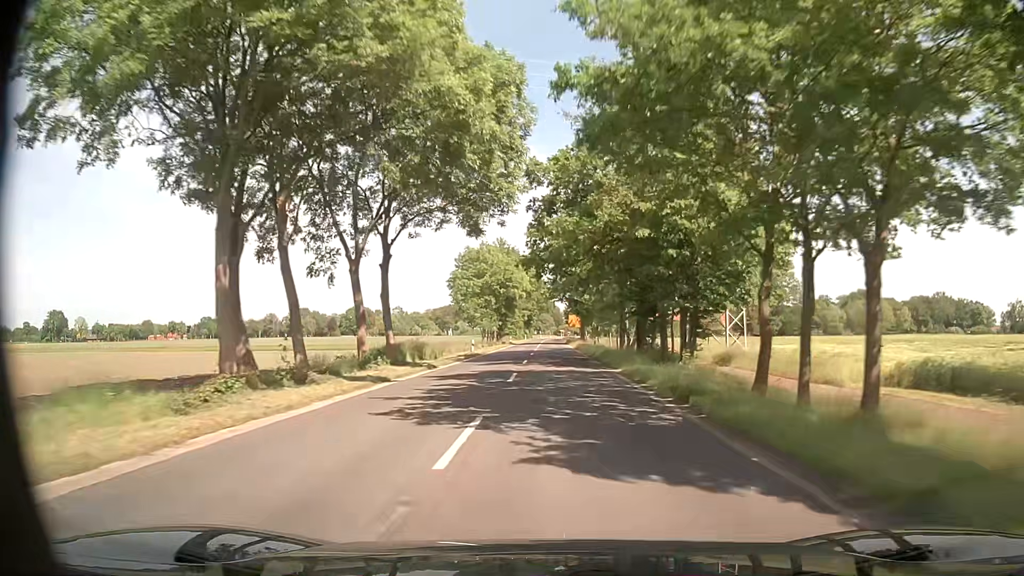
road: secondary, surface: asphalt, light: Day
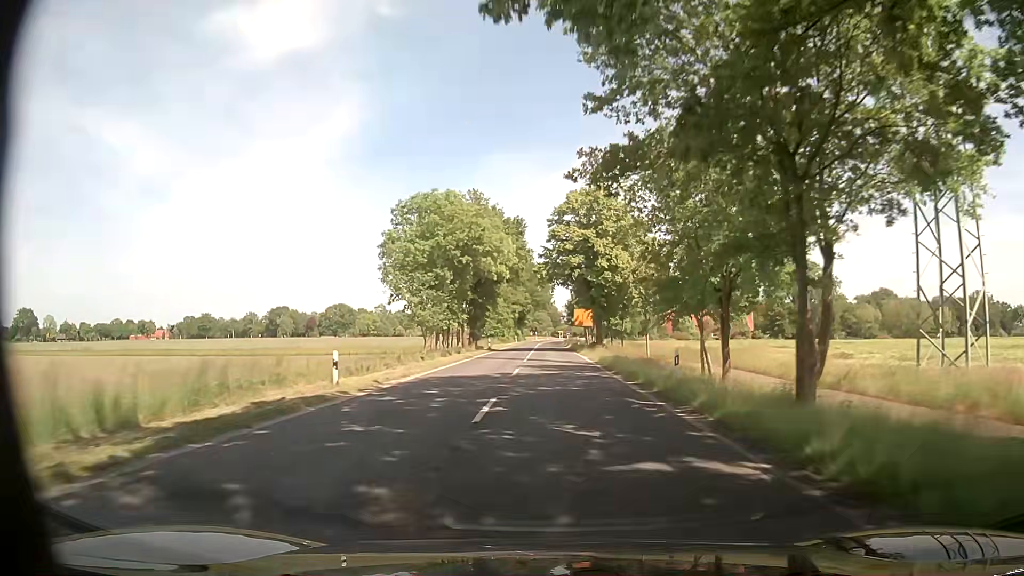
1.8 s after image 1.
(+0.1, +32.6) m; +1°
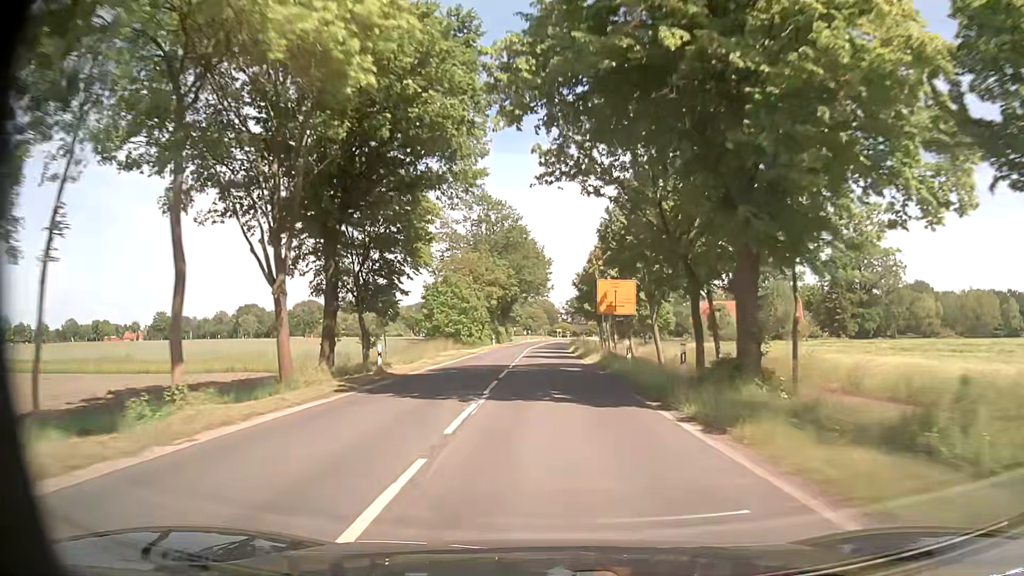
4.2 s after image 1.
(-0.1, +43.3) m; 0°
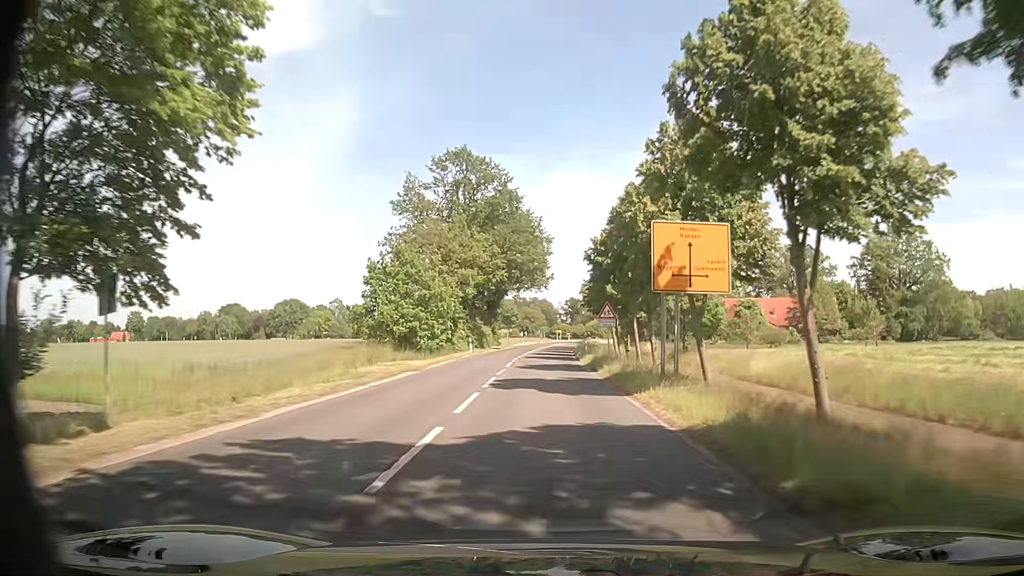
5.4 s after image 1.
(0.0, +21.5) m; 0°
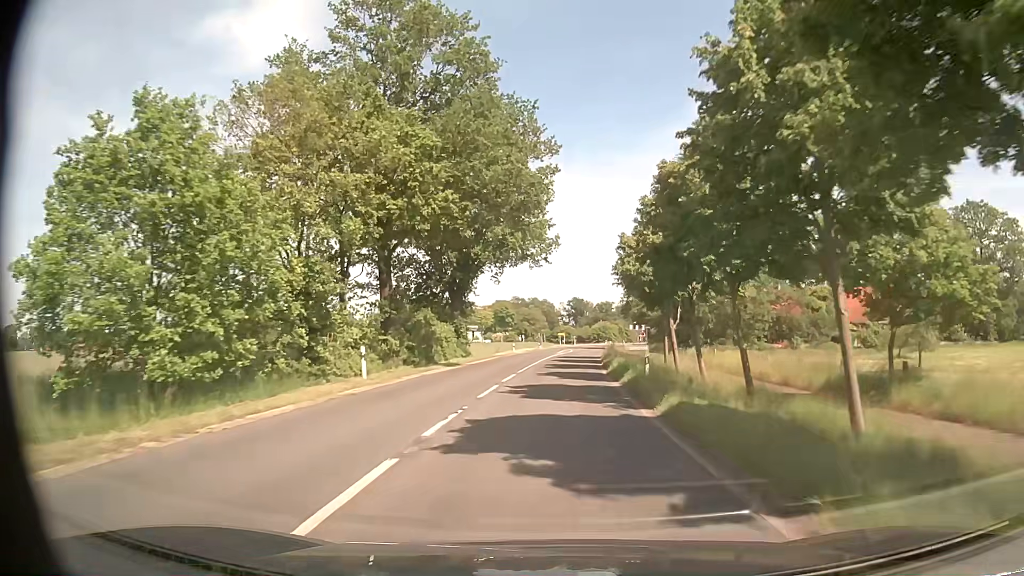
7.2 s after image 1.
(+0.2, +32.1) m; 0°
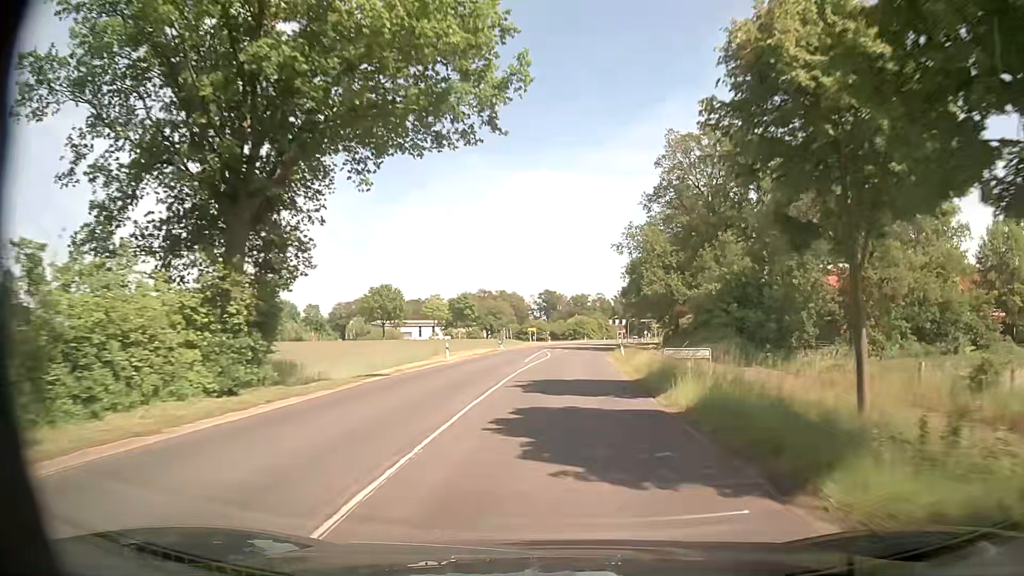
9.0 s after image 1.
(+0.6, +32.0) m; +2°
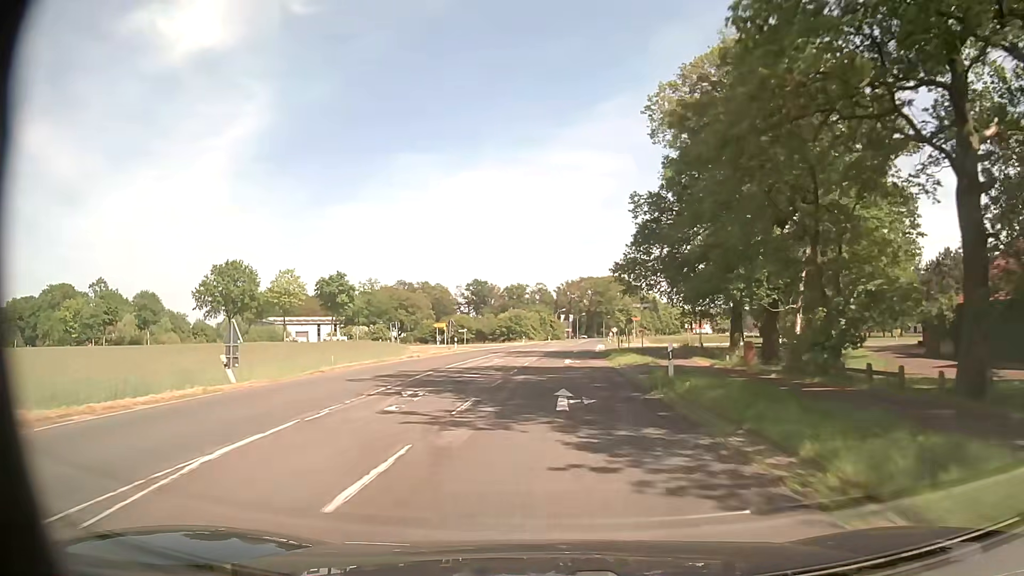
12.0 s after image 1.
(+2.5, +52.7) m; +5°
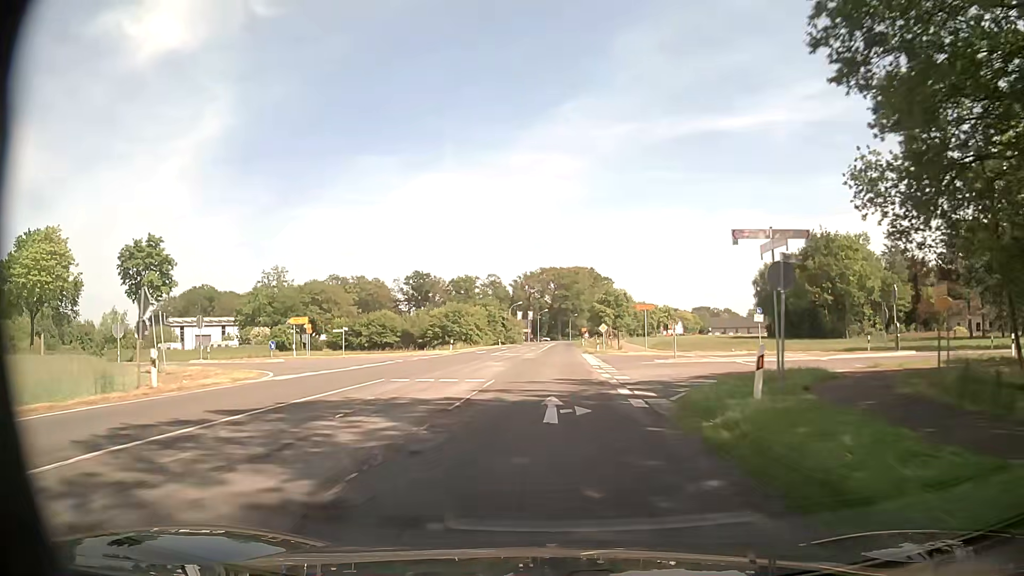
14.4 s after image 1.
(+1.5, +41.5) m; +3°
(0, +10) (0, +20) (+1, +30) (+1, +40) (+1, +50) (+1, +60) (+2, +70) (+2, +80) (+2, +90) (+3, +100) m
